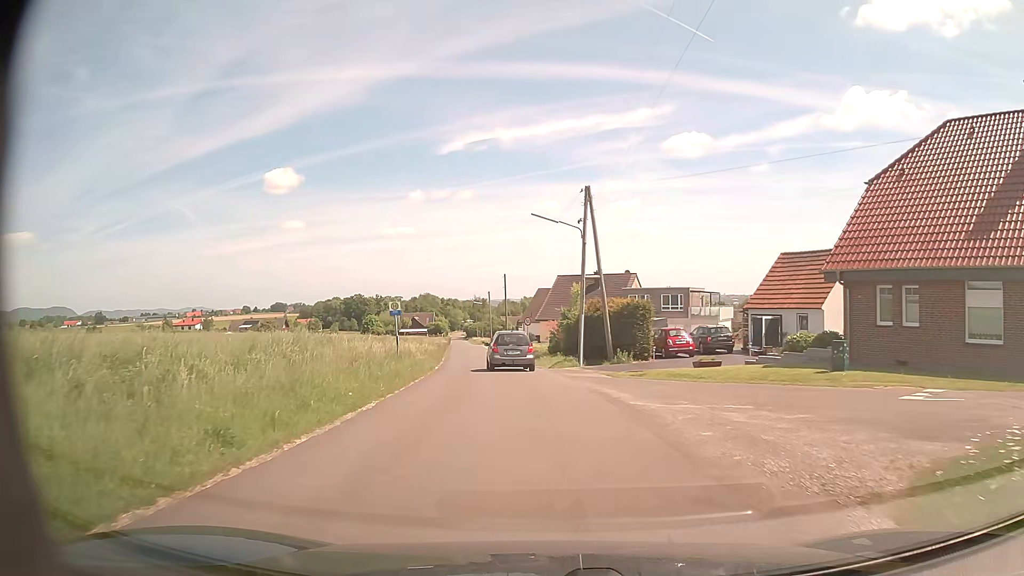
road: unclassified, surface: asphalt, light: Day
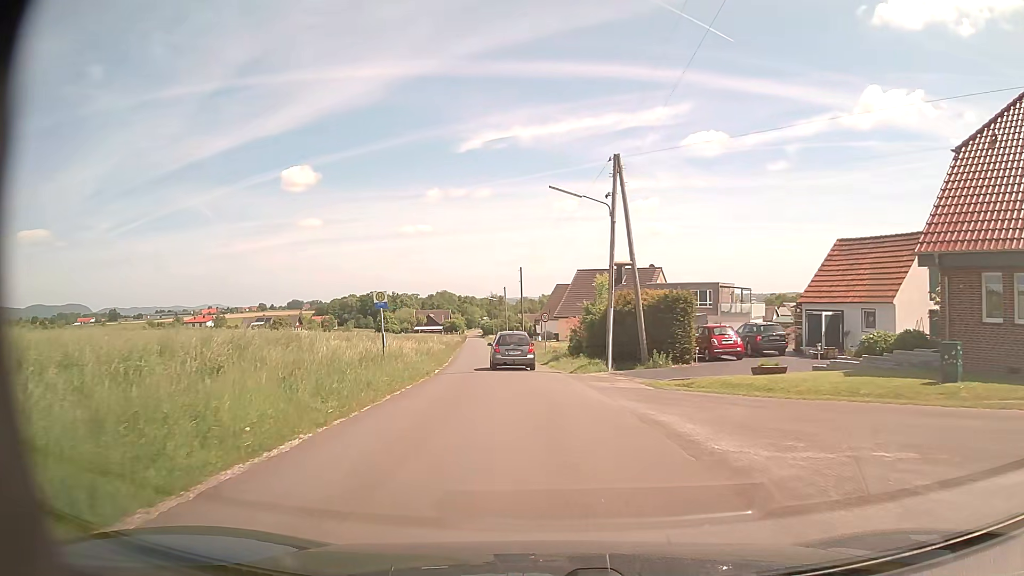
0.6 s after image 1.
(0.0, +5.6) m; -1°
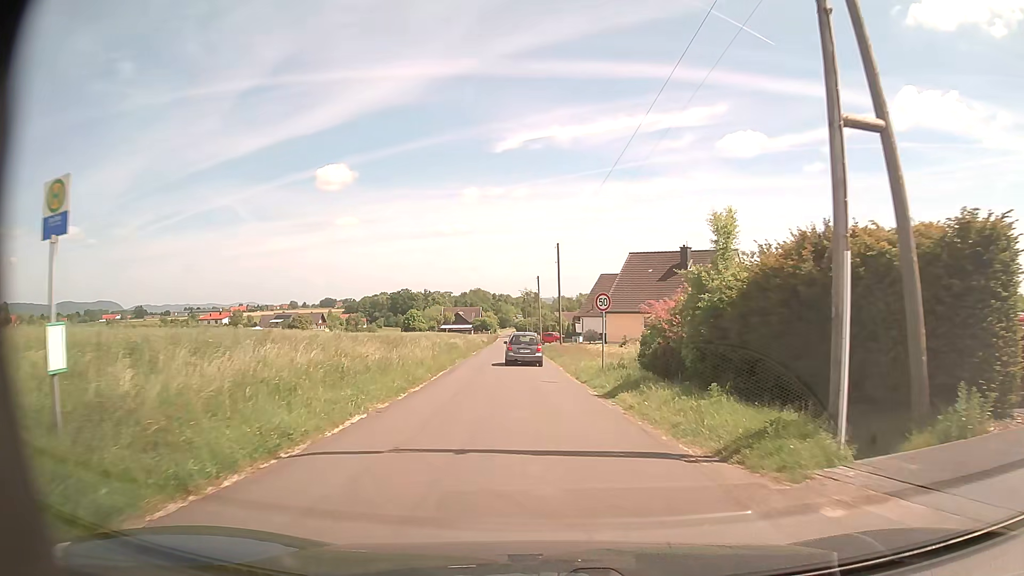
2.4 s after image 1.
(-0.7, +18.5) m; -3°
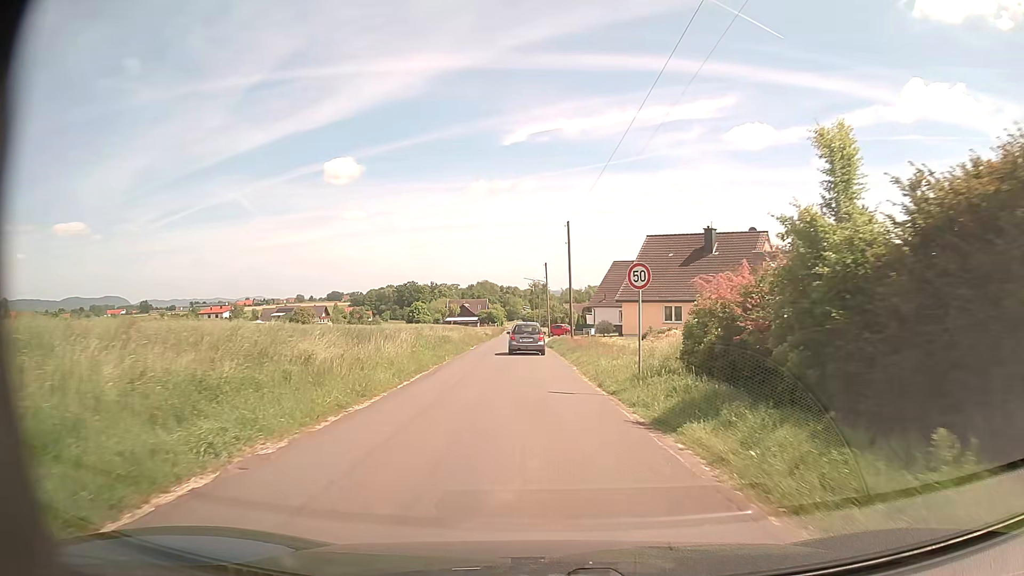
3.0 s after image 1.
(0.0, +6.9) m; -1°
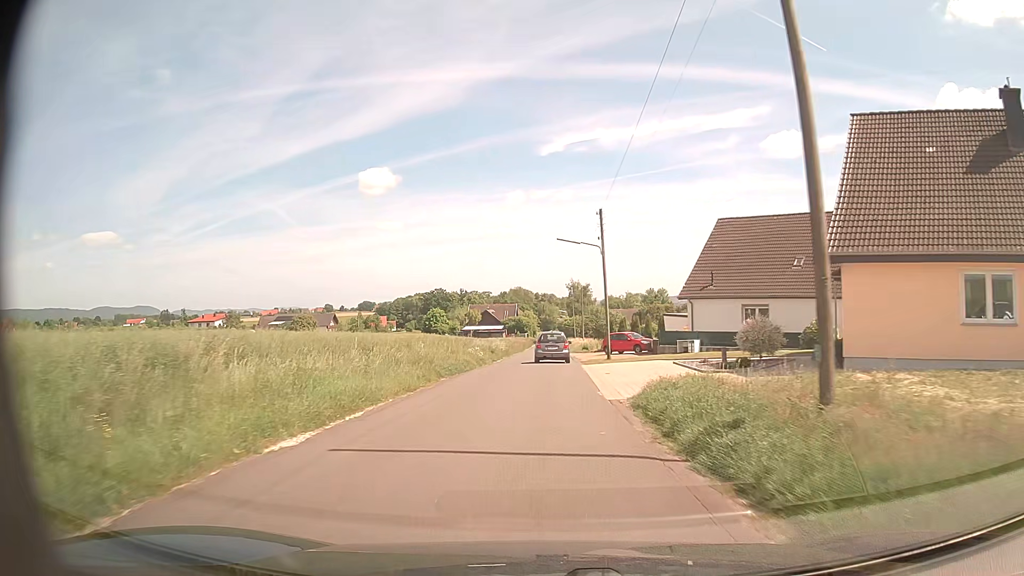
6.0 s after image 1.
(-1.0, +38.3) m; -3°
